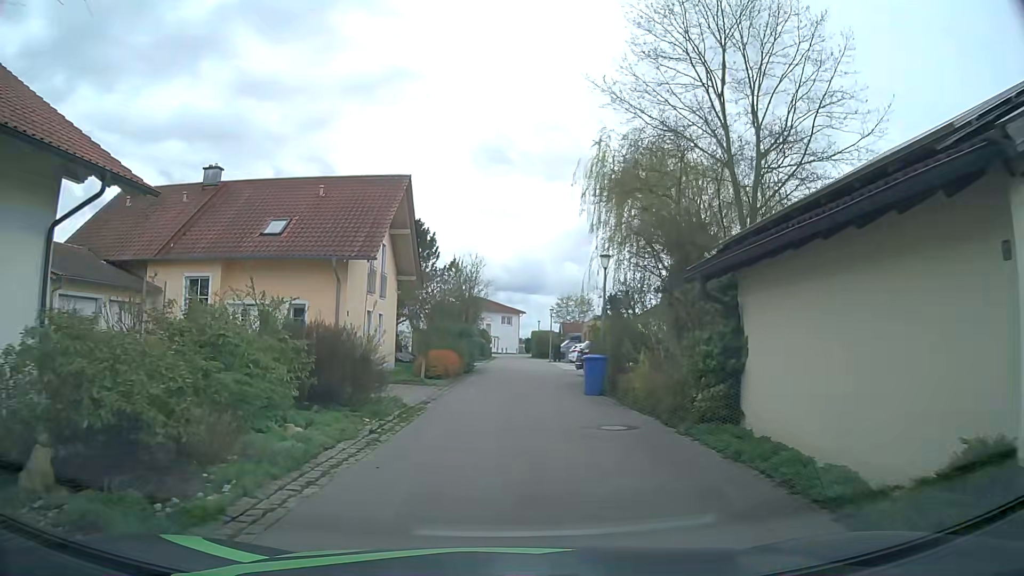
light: Day
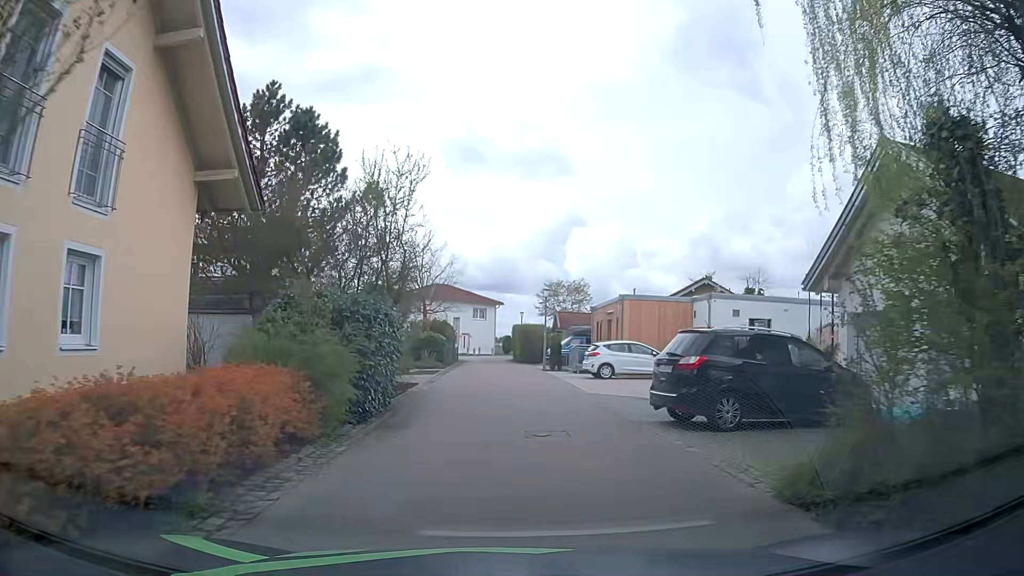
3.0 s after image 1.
(+0.2, +19.4) m; +2°
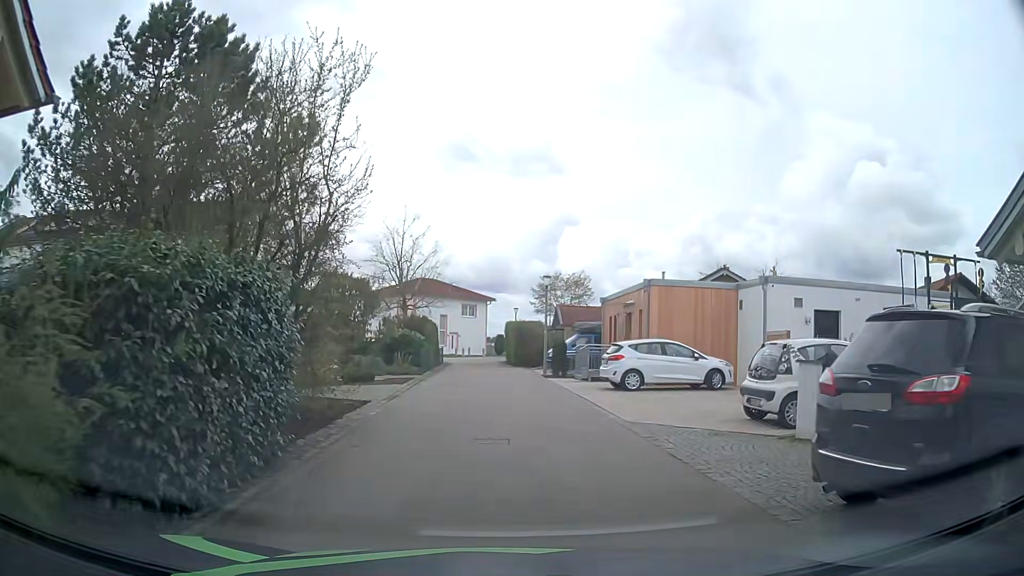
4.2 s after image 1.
(+0.1, +6.8) m; +2°
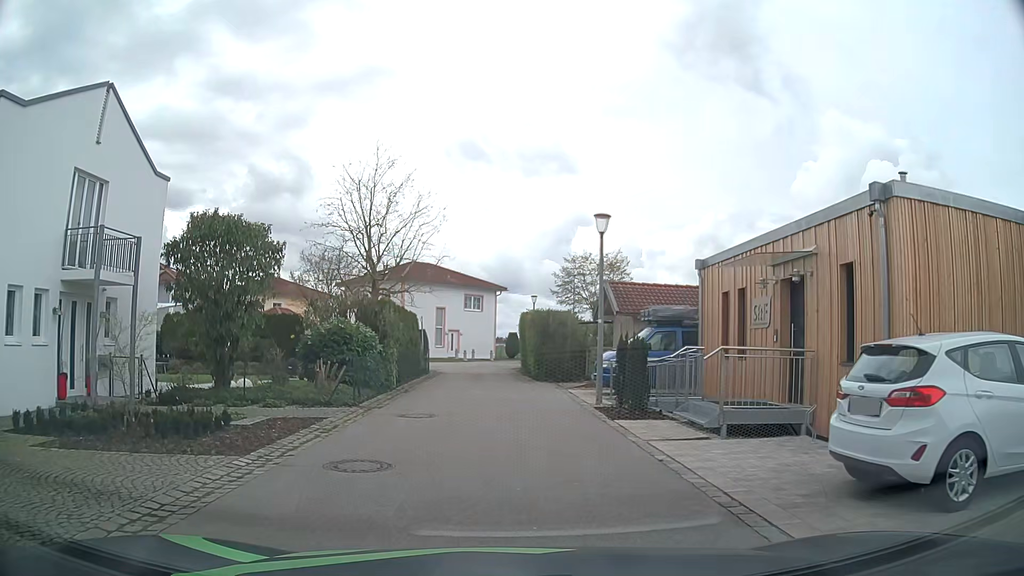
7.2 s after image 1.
(-0.2, +14.1) m; -2°
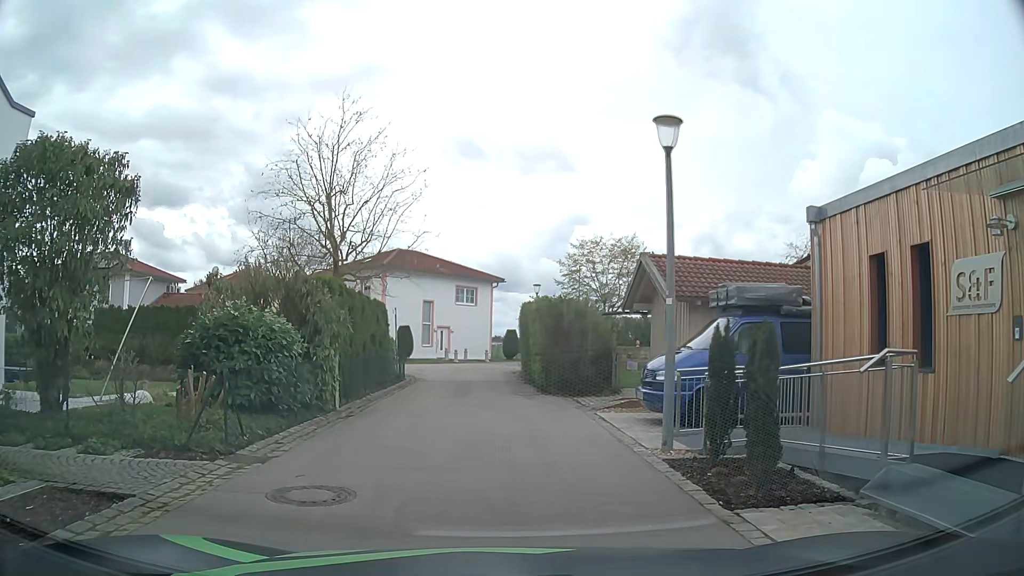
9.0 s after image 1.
(0.0, +6.7) m; 0°
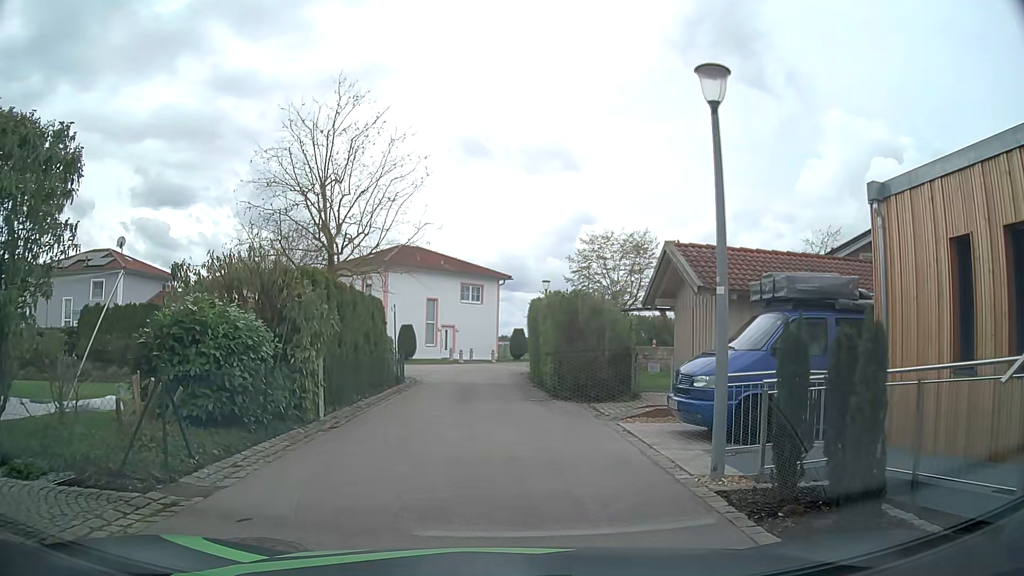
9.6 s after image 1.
(0.0, +1.7) m; -1°
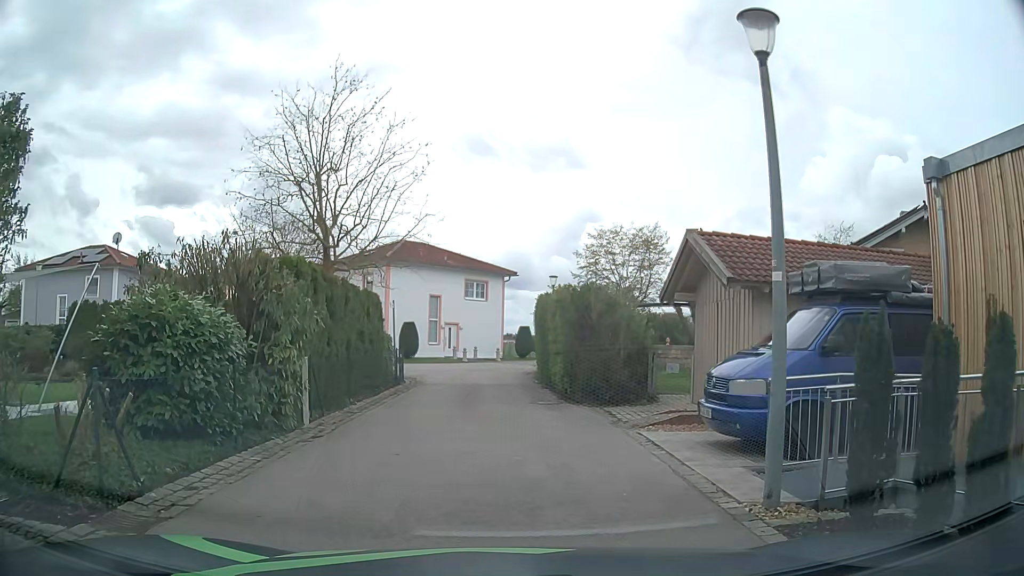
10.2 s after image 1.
(0.0, +1.2) m; 0°
